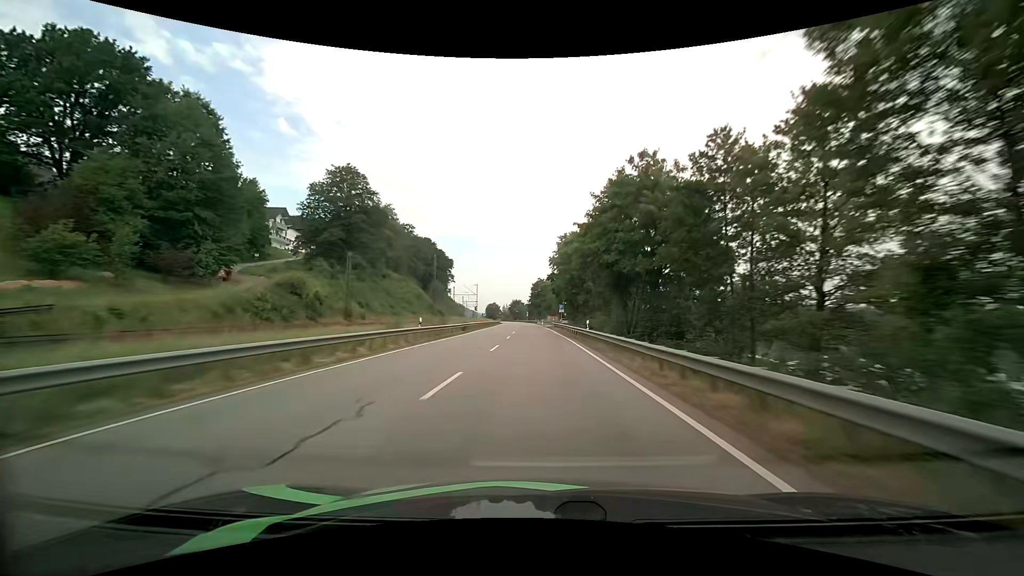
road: primary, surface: asphalt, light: Day
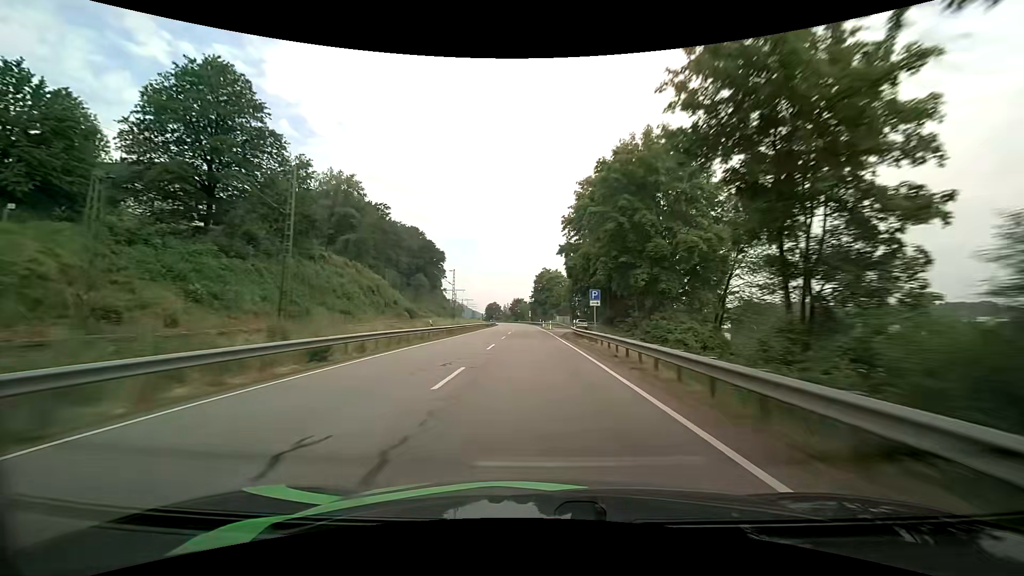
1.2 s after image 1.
(0.0, +34.3) m; 0°
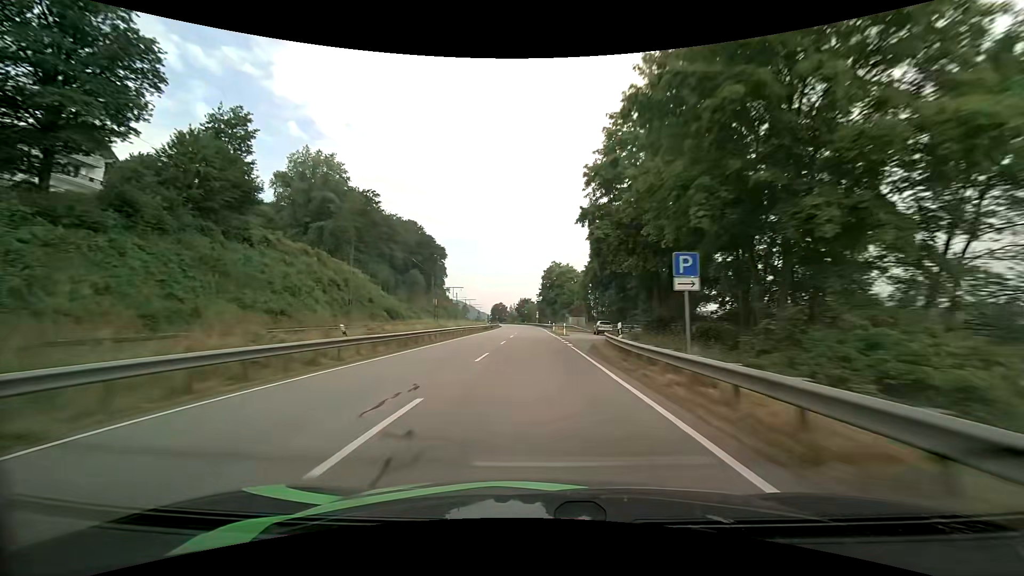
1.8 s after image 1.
(-0.2, +17.0) m; -1°
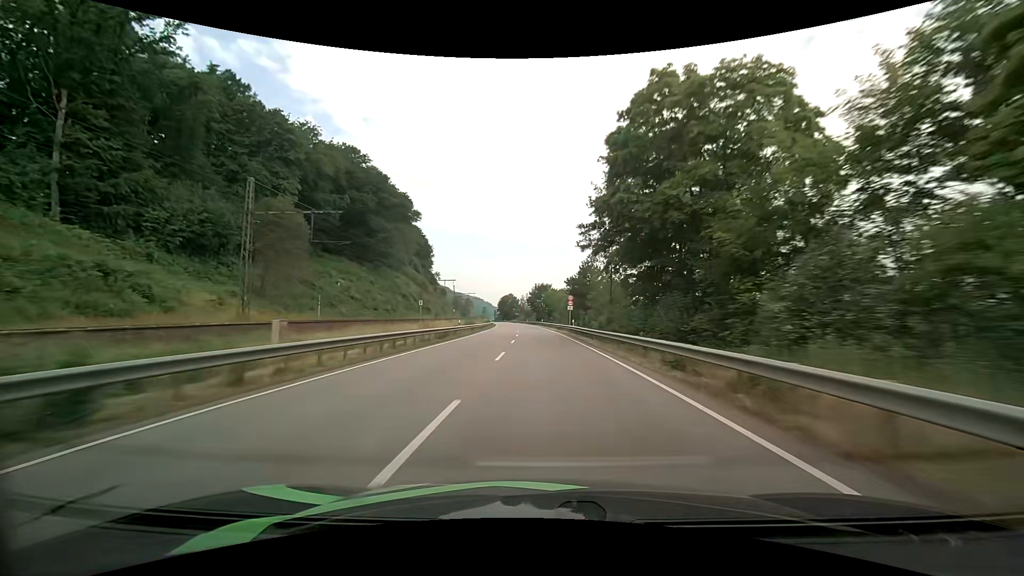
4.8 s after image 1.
(-1.8, +83.8) m; -2°
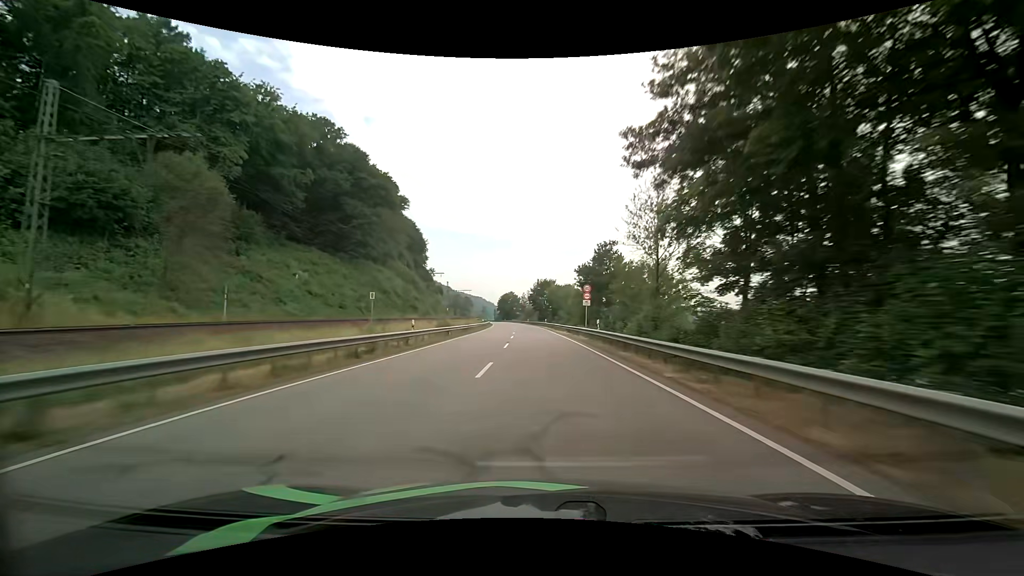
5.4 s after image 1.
(0.0, +16.7) m; 0°
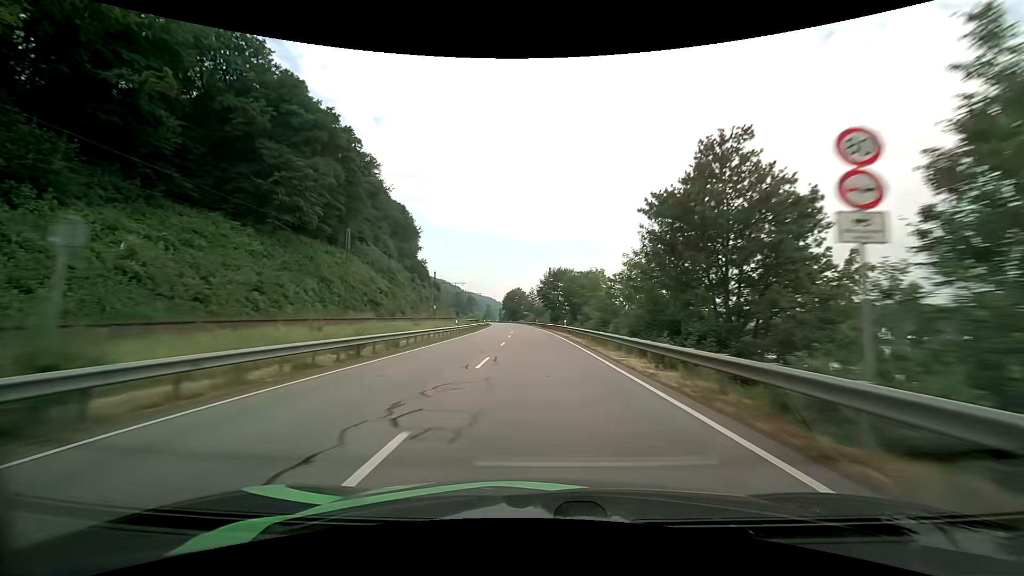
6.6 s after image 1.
(-0.2, +33.3) m; -1°
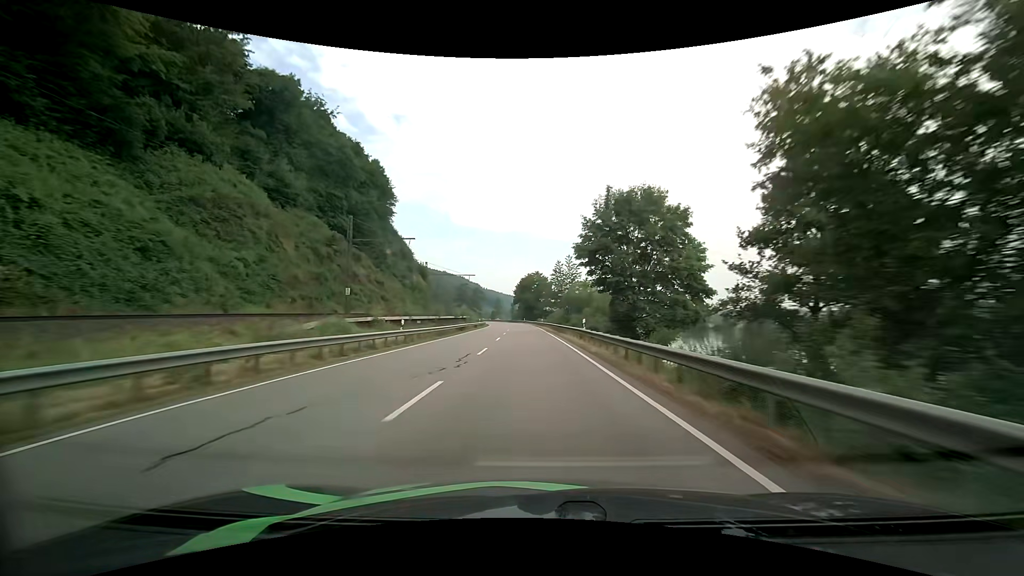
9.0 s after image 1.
(-1.2, +67.0) m; -2°
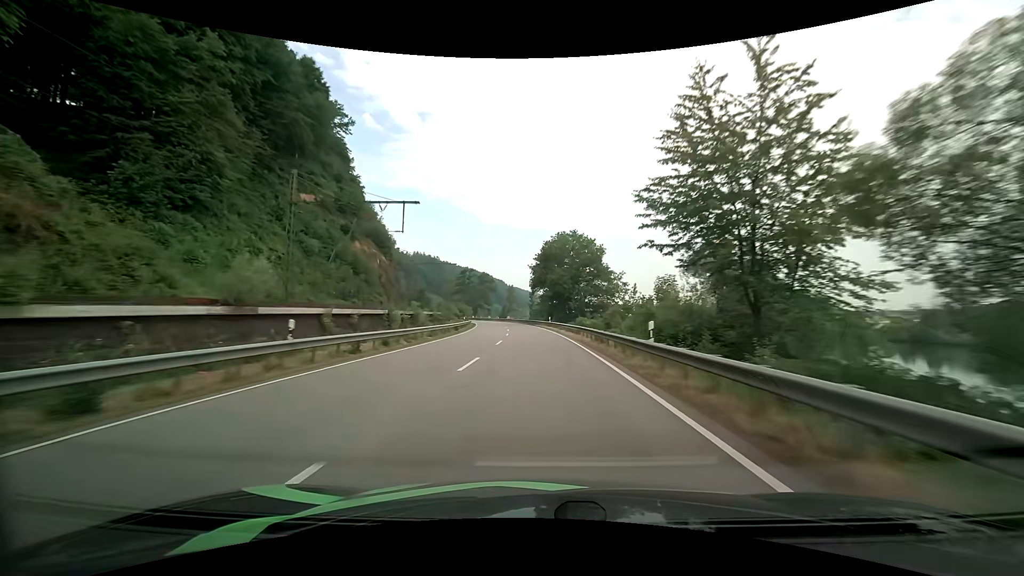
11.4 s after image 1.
(-1.7, +65.5) m; -3°
